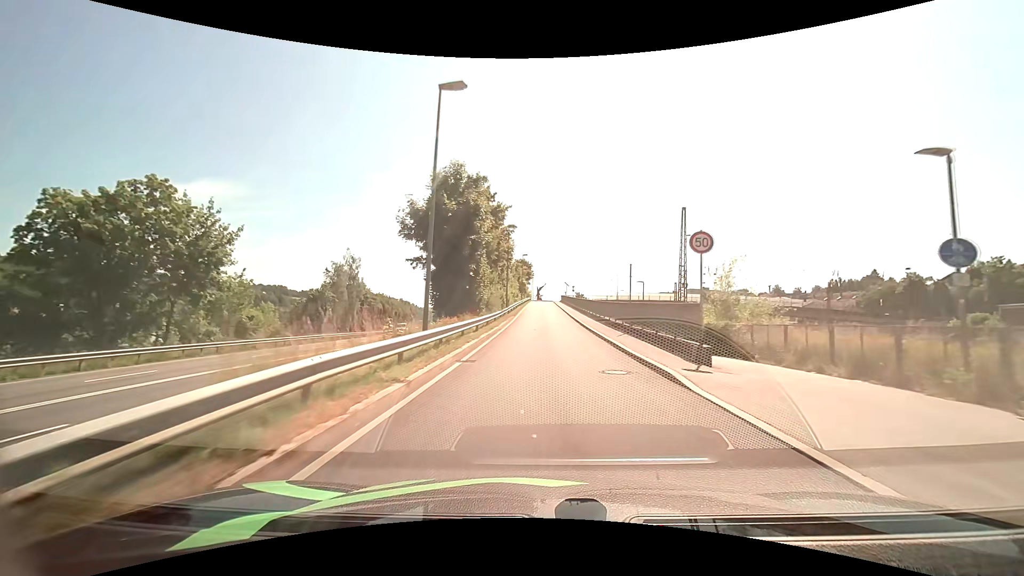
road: unclassified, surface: asphalt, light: Day
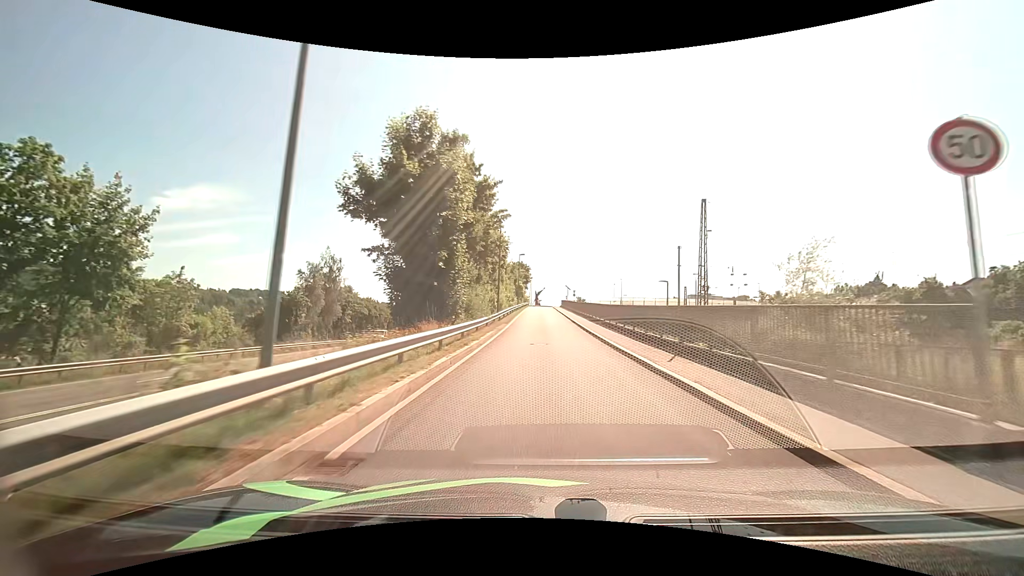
(0.0, +7.9) m; 0°
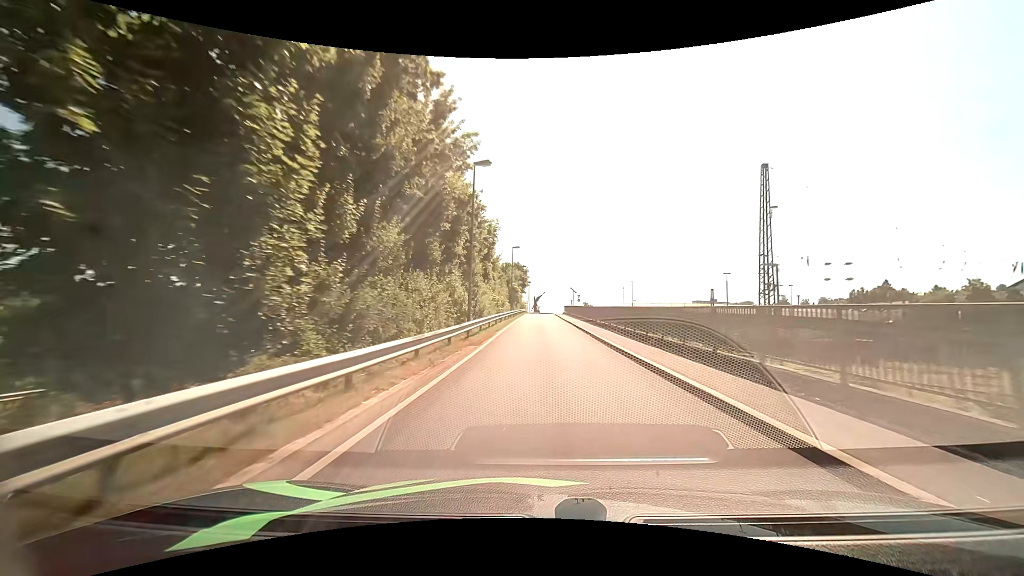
(0.0, +14.8) m; 0°
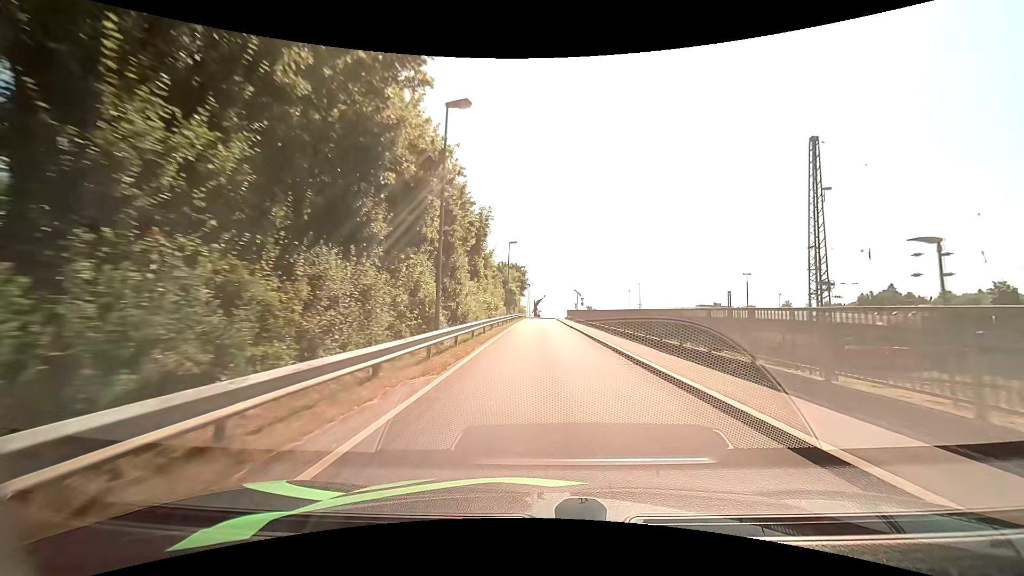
(0.0, +6.9) m; 0°
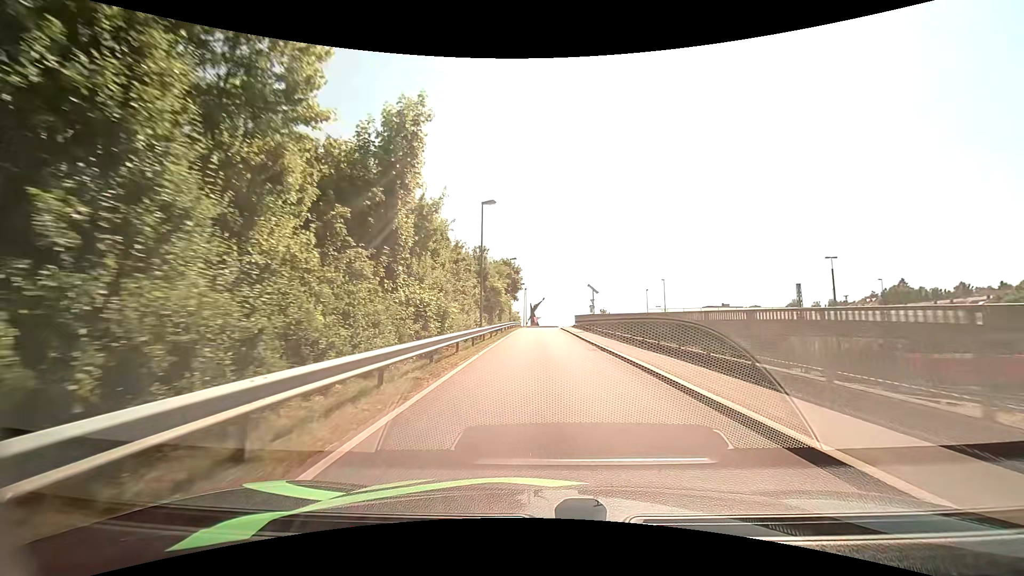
(+0.1, +19.7) m; +1°
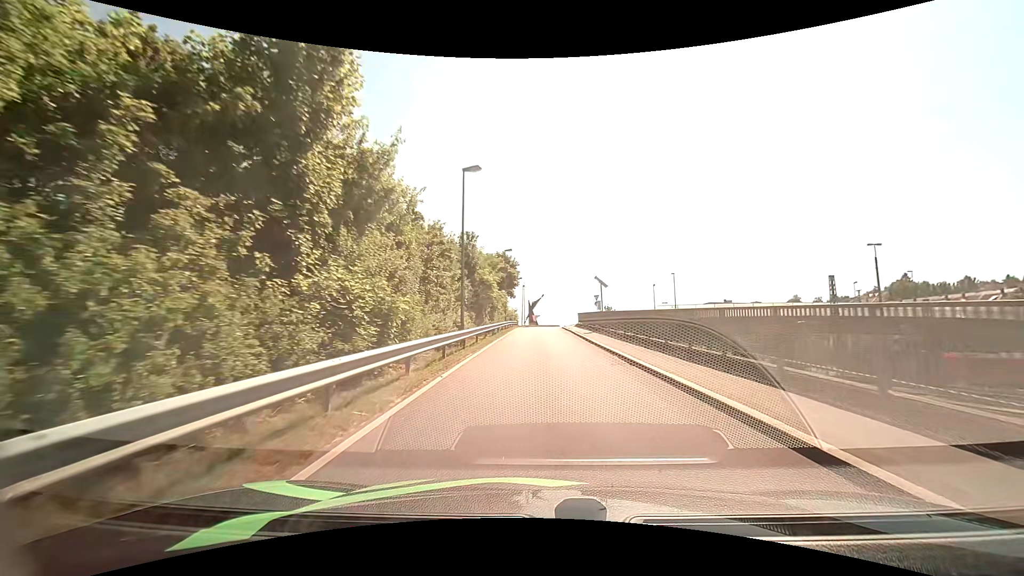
(0.0, +6.1) m; 0°
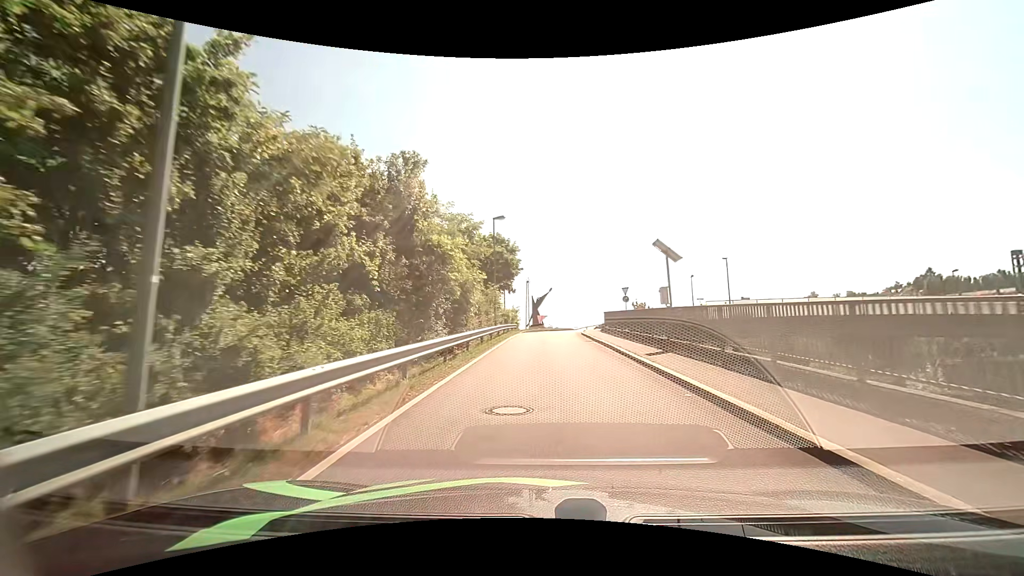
(-0.1, +16.8) m; 0°
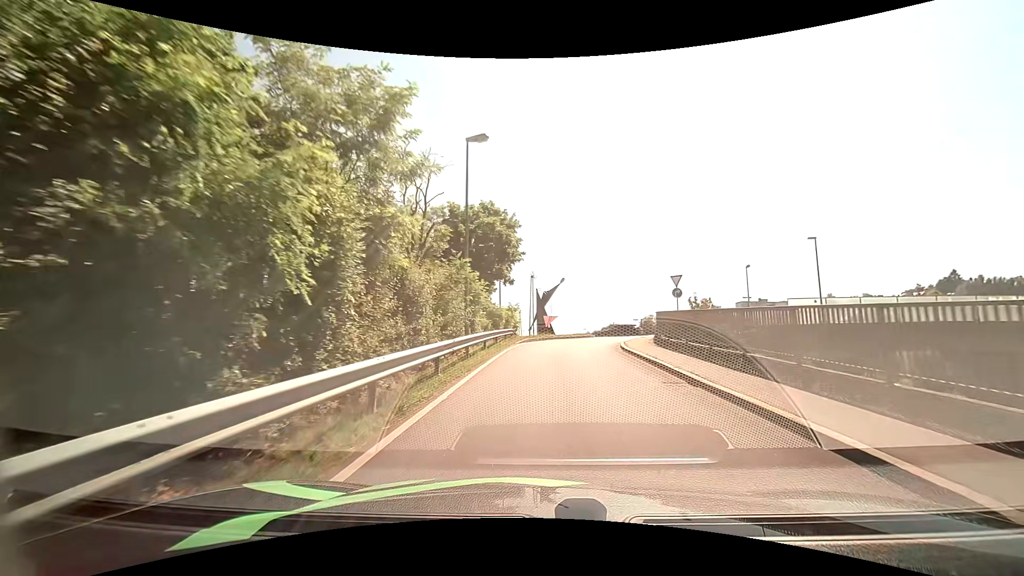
(-0.2, +14.8) m; -1°
(0, +10) (+1, +20) (+3, +30) (+9, +37) (+18, +41) (+28, +41) (+38, +41) (+48, +41) (+58, +41) (+68, +41) m
